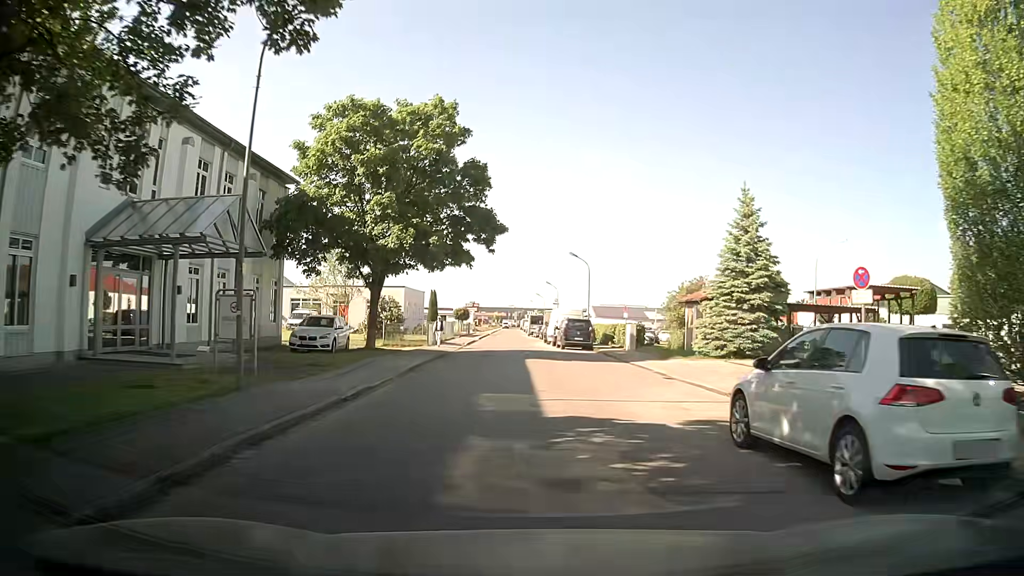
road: unclassified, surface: asphalt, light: Day
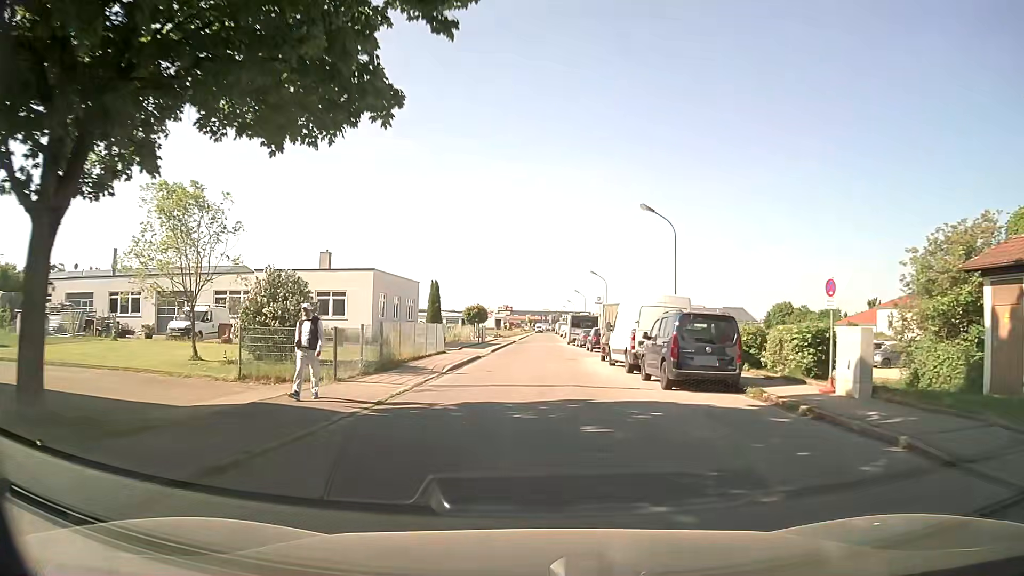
(-0.4, +23.1) m; -3°
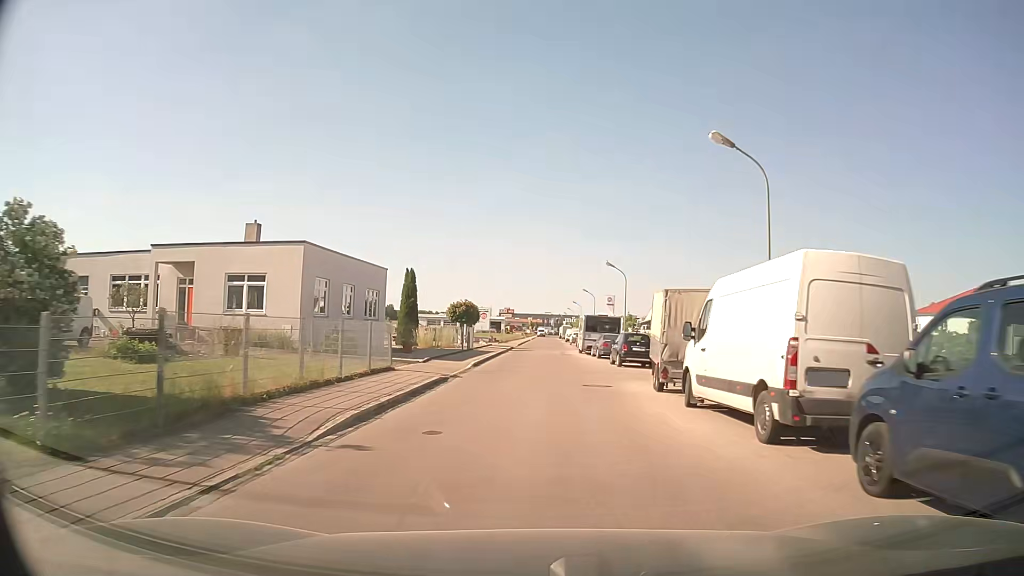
(0.0, +12.8) m; 0°
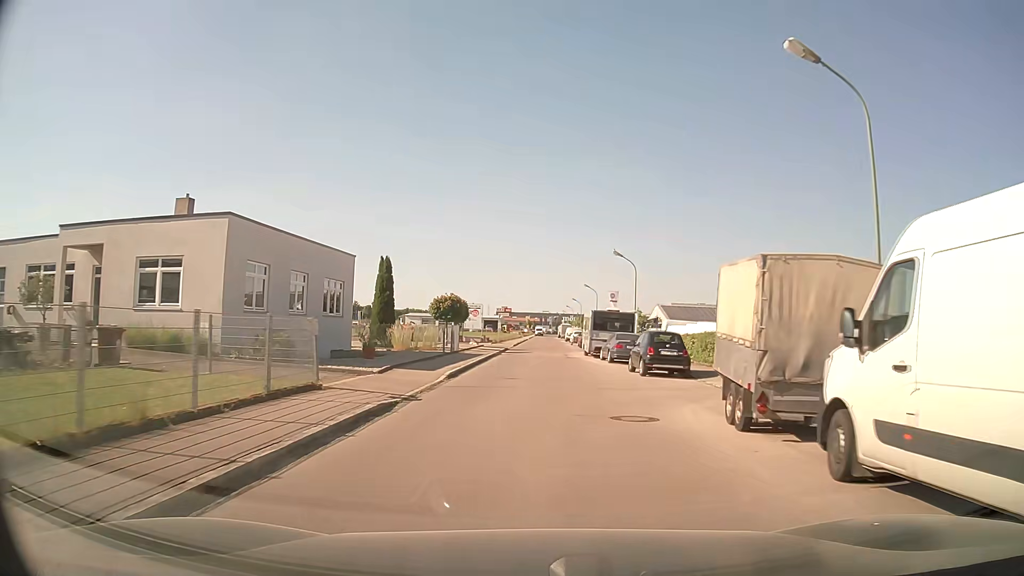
(0.0, +6.9) m; 0°
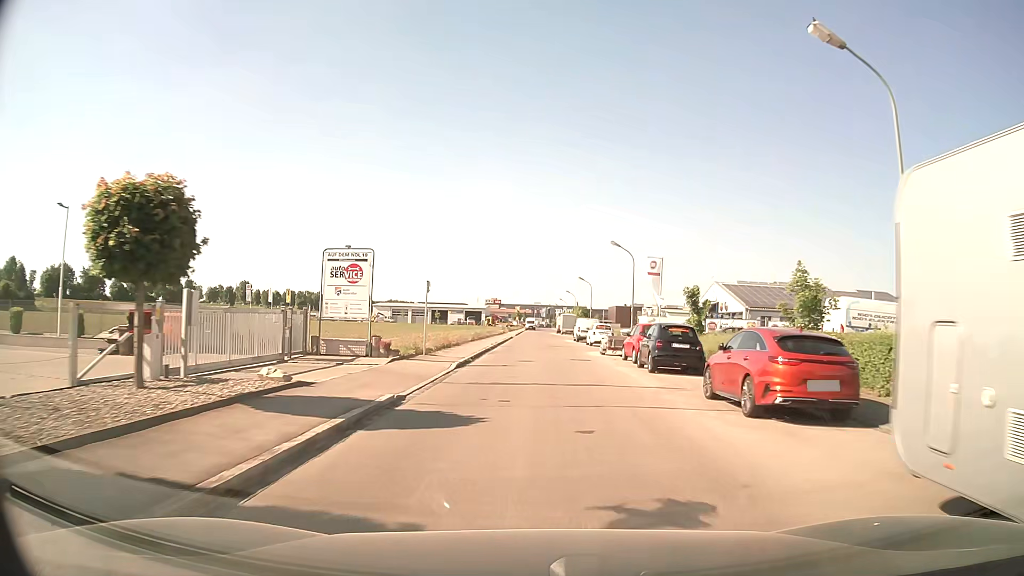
(+0.3, +37.7) m; +1°
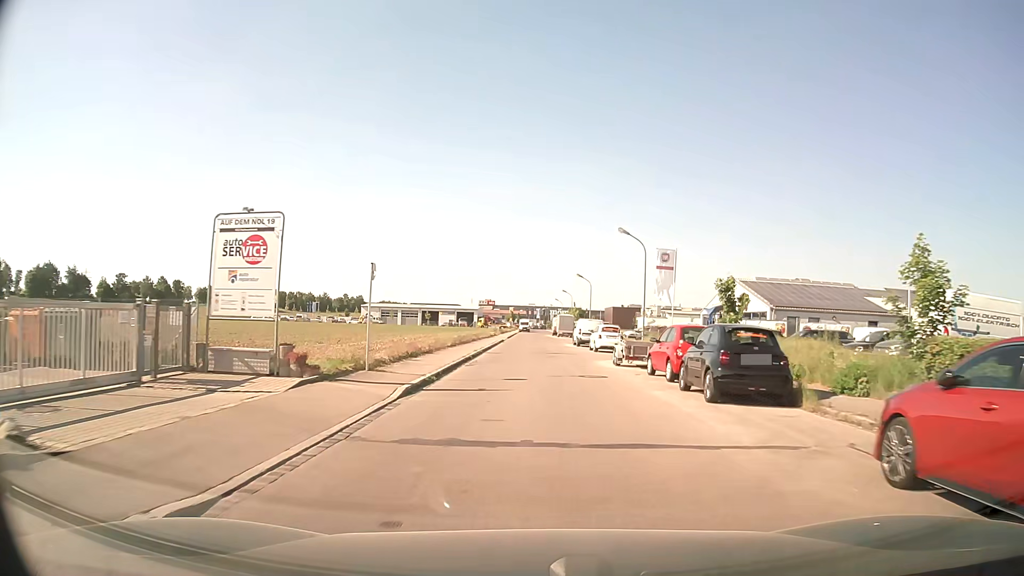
(0.0, +7.3) m; 0°
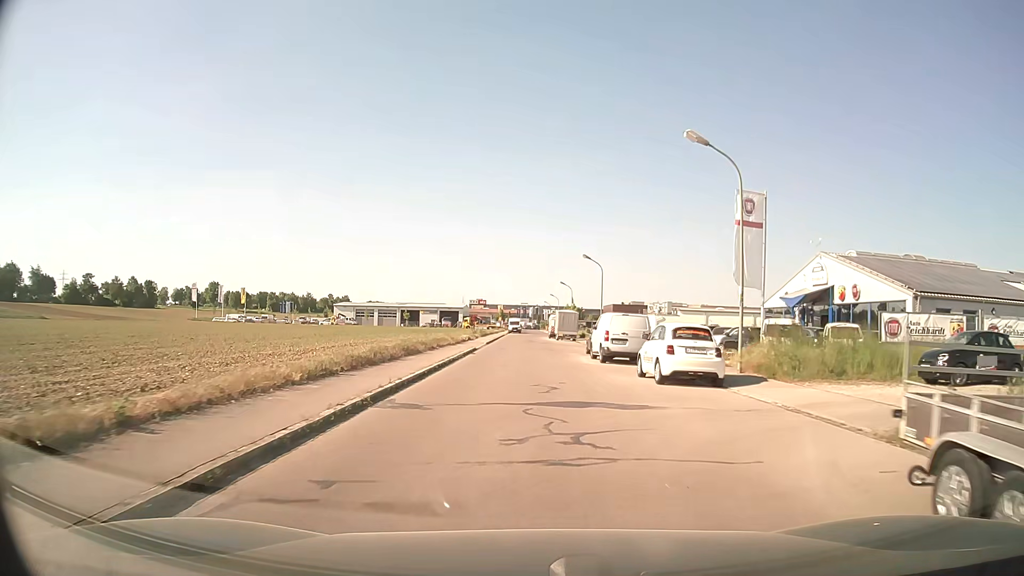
(+0.1, +20.7) m; +1°
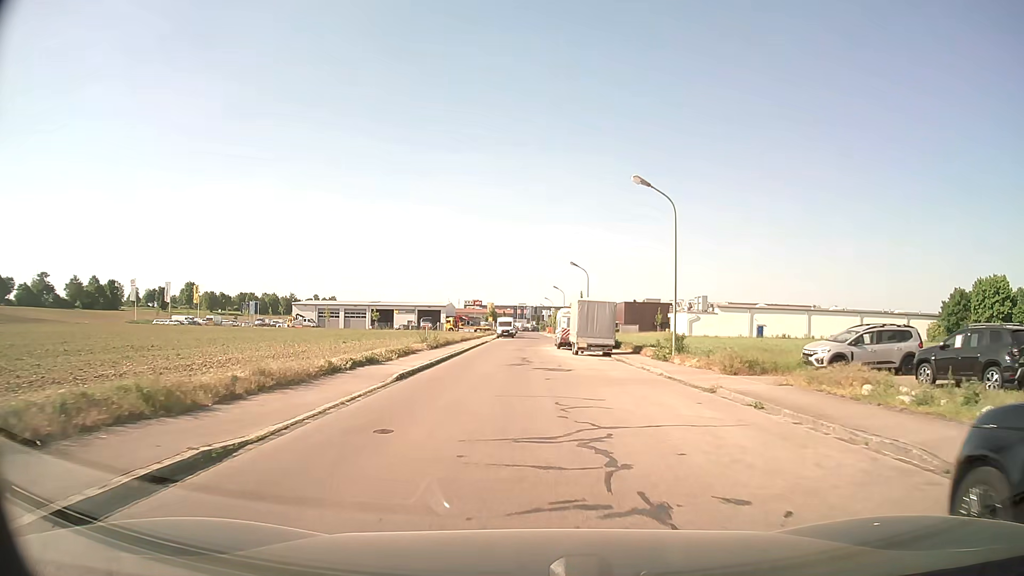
(+0.1, +30.4) m; 0°
(0, +10) (0, +20) (-1, +30) (-1, +40) (-1, +50) (0, +60) (0, +70) (0, +80) (+1, +90) (0, +100) m
